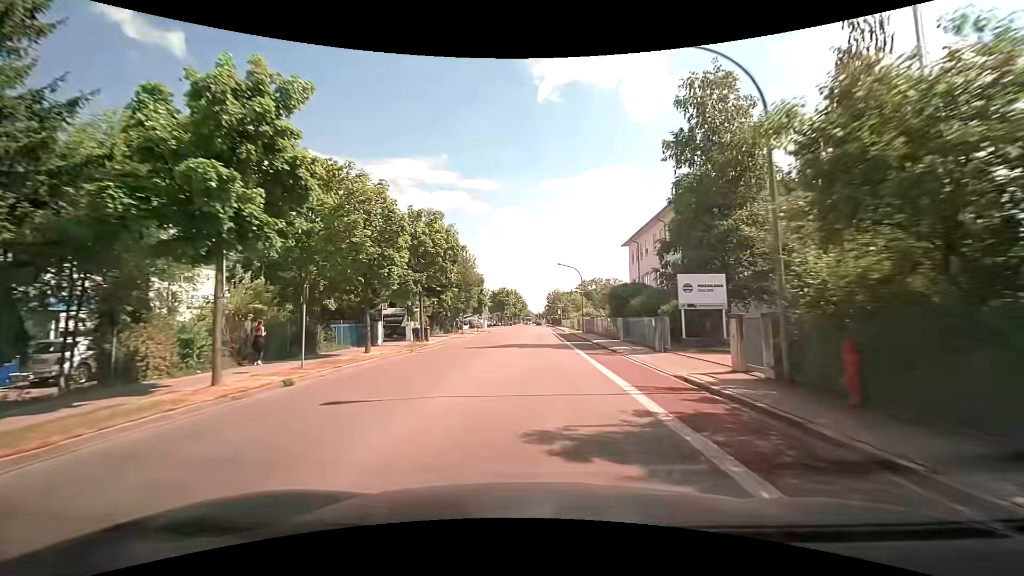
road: tertiary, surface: asphalt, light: Day
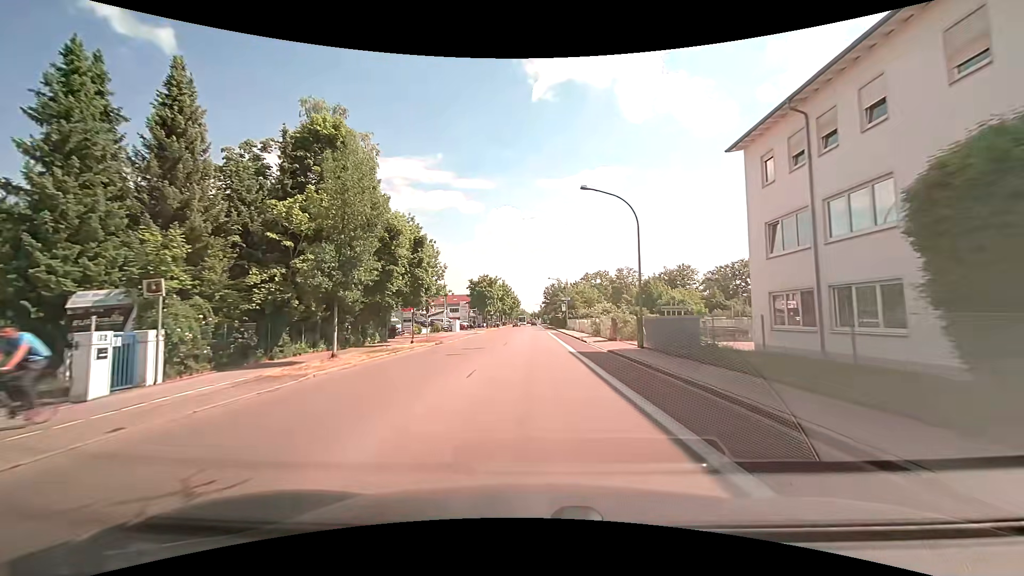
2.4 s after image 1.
(+0.2, +30.7) m; 0°
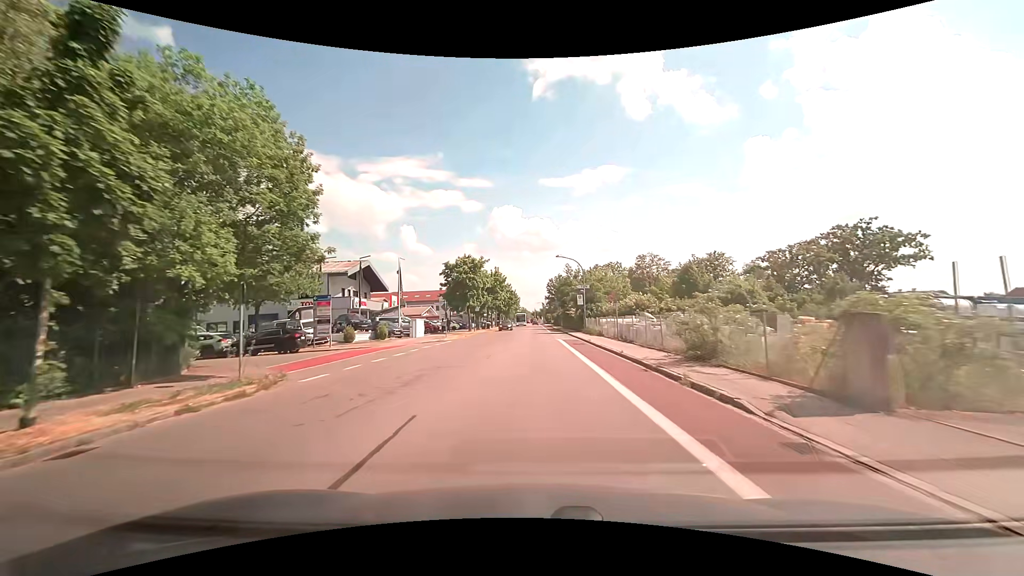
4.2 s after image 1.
(0.0, +23.3) m; 0°
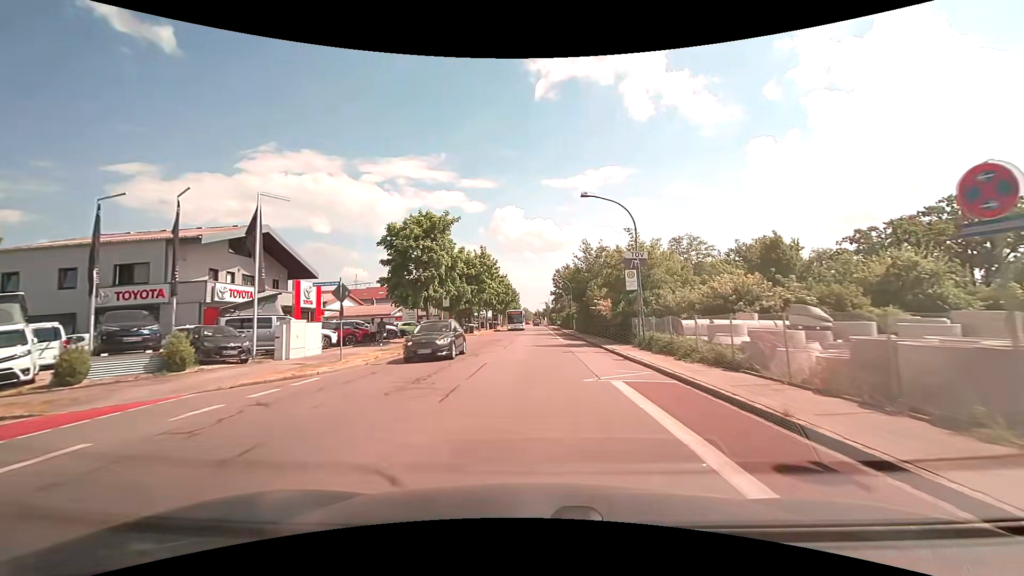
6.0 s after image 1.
(0.0, +23.1) m; 0°
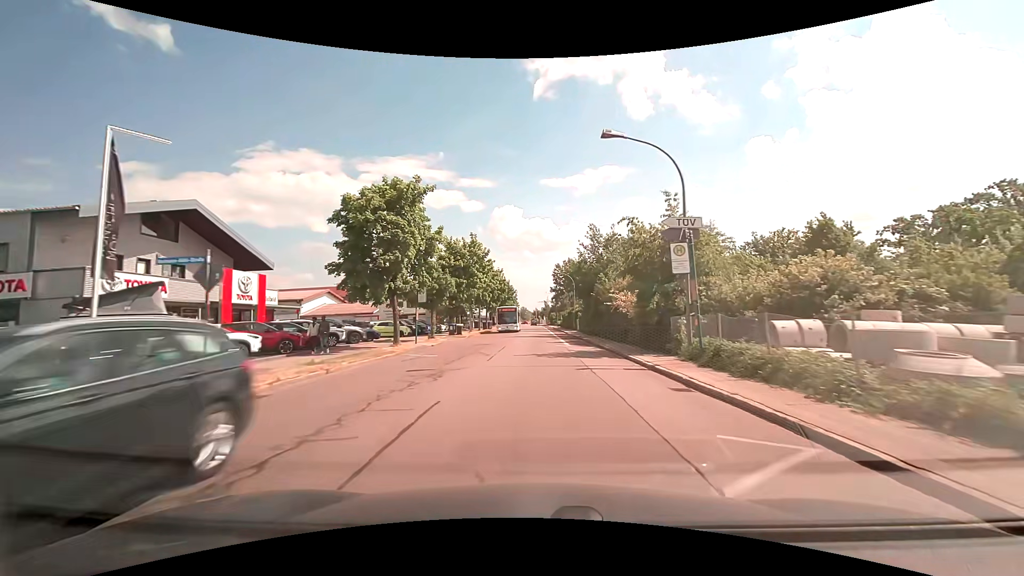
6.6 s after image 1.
(0.0, +7.7) m; 0°
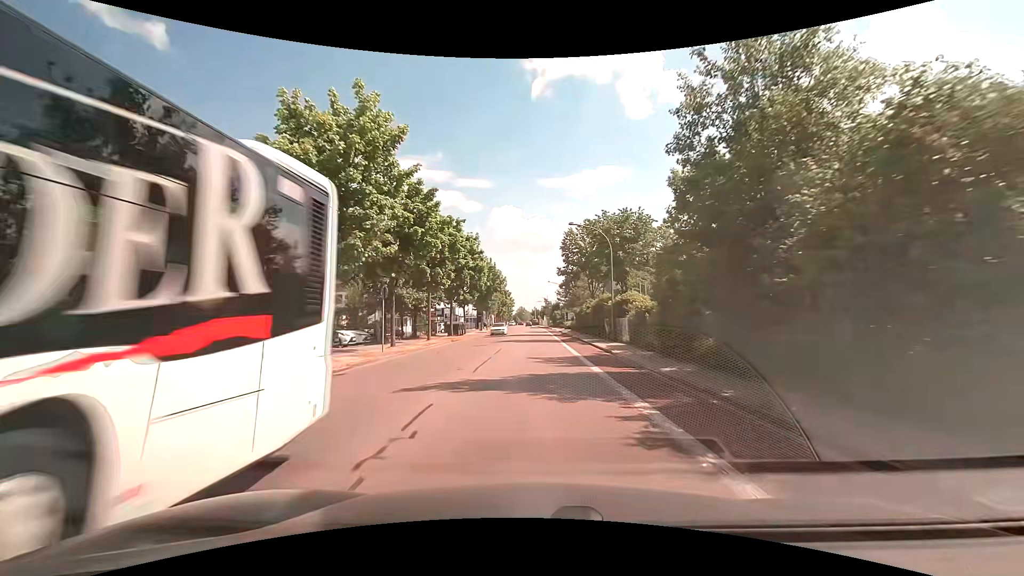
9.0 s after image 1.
(+0.1, +30.7) m; 0°
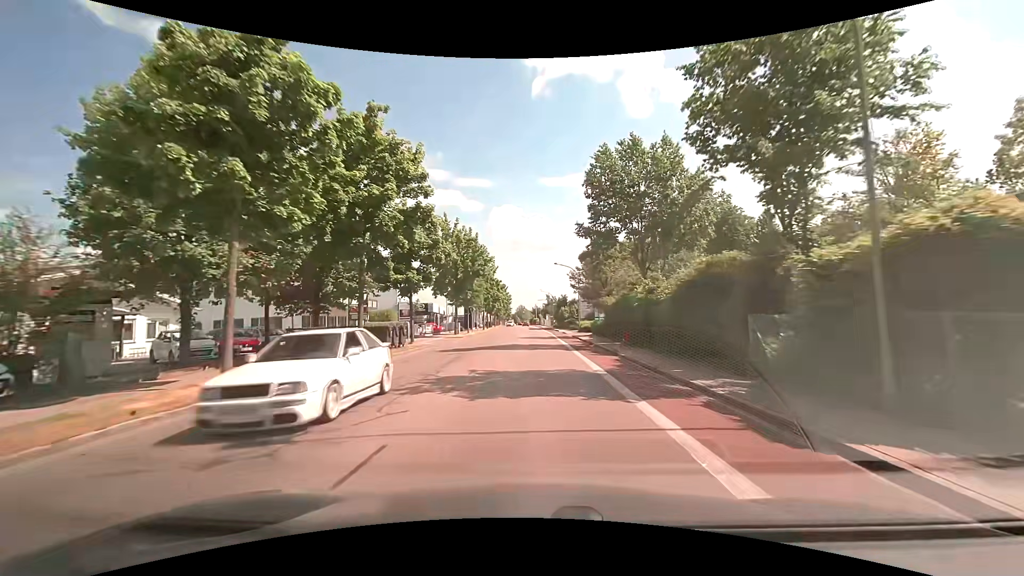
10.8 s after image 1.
(+0.1, +23.2) m; +1°
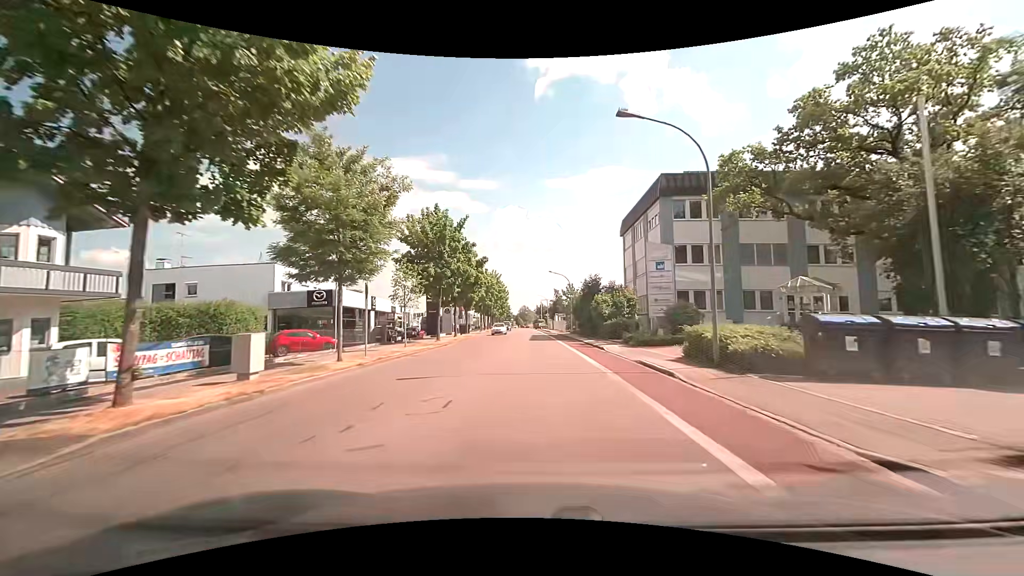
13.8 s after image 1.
(-0.5, +38.5) m; -1°
(0, +10) (0, +20) (0, +30) (0, +40) (0, +50) (0, +60) (-1, +70) (-1, +80) (-1, +90) (-2, +100) m
